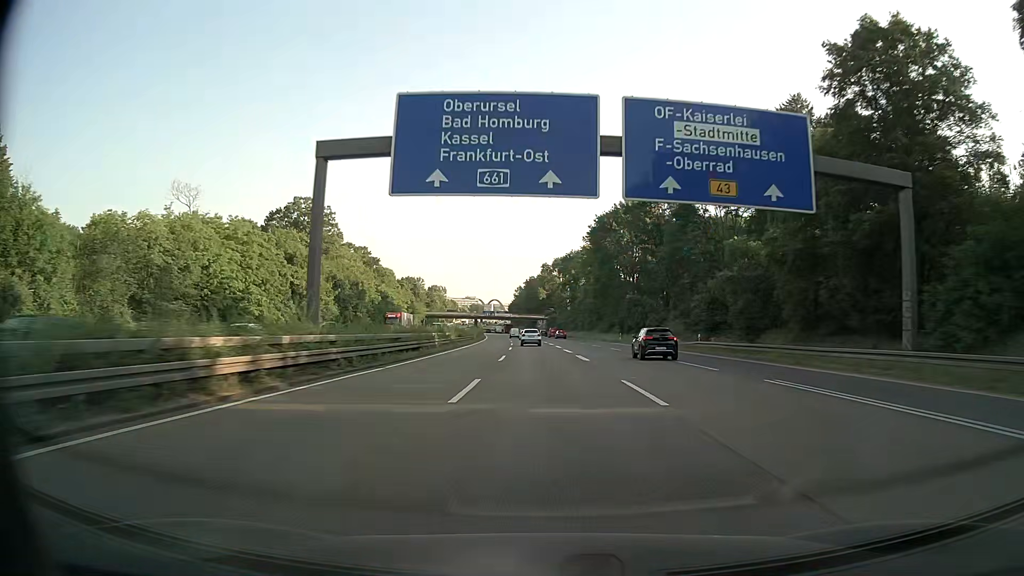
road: motorway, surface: asphalt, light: Day
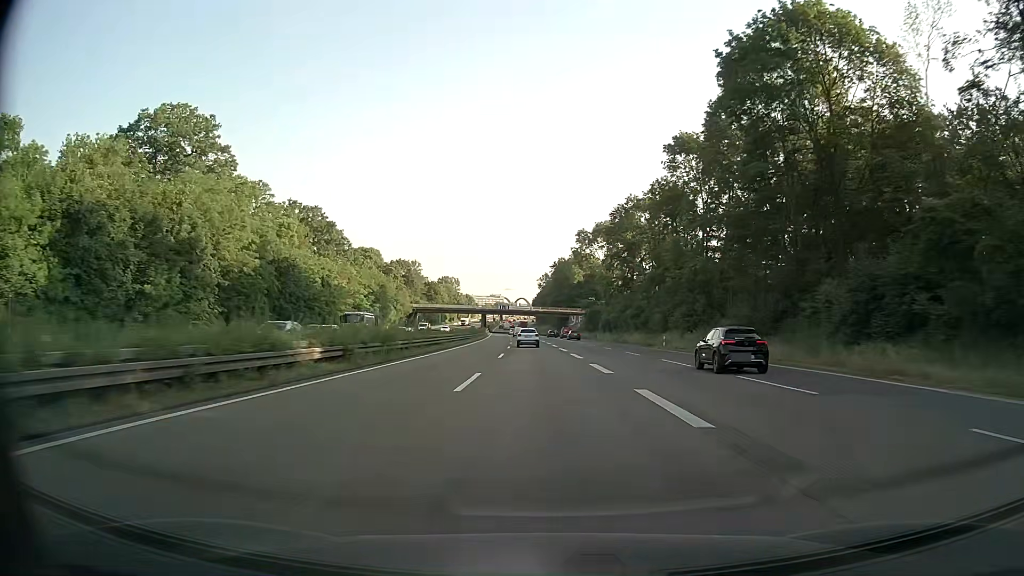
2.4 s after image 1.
(-1.4, +69.2) m; -2°
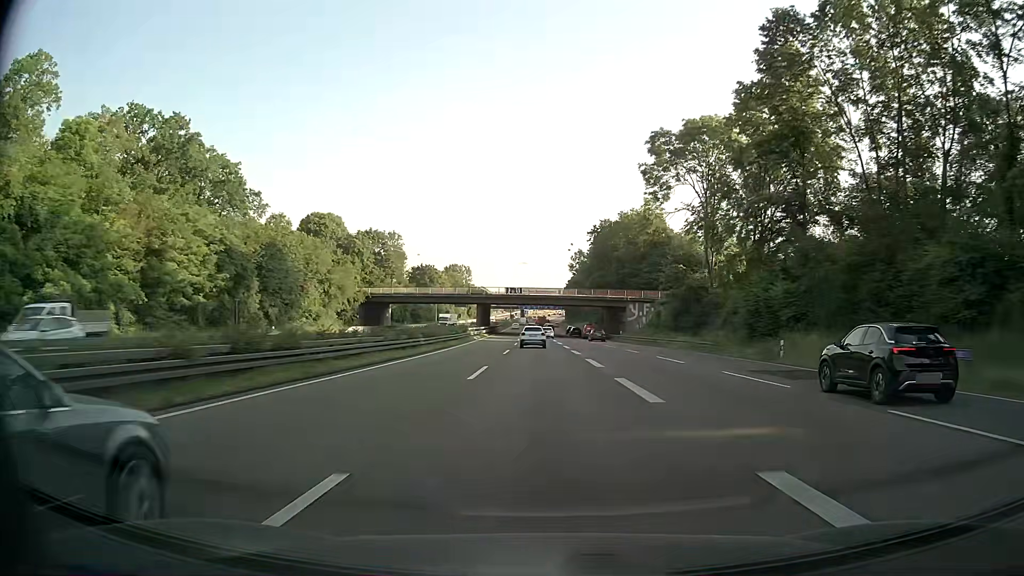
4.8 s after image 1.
(-1.5, +69.0) m; -2°
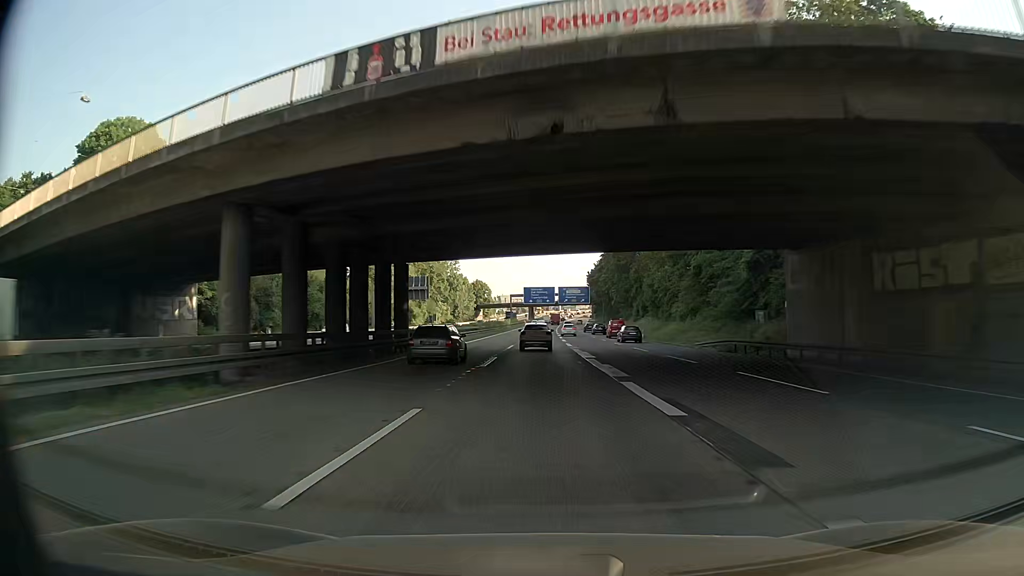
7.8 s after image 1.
(-1.2, +85.7) m; -1°
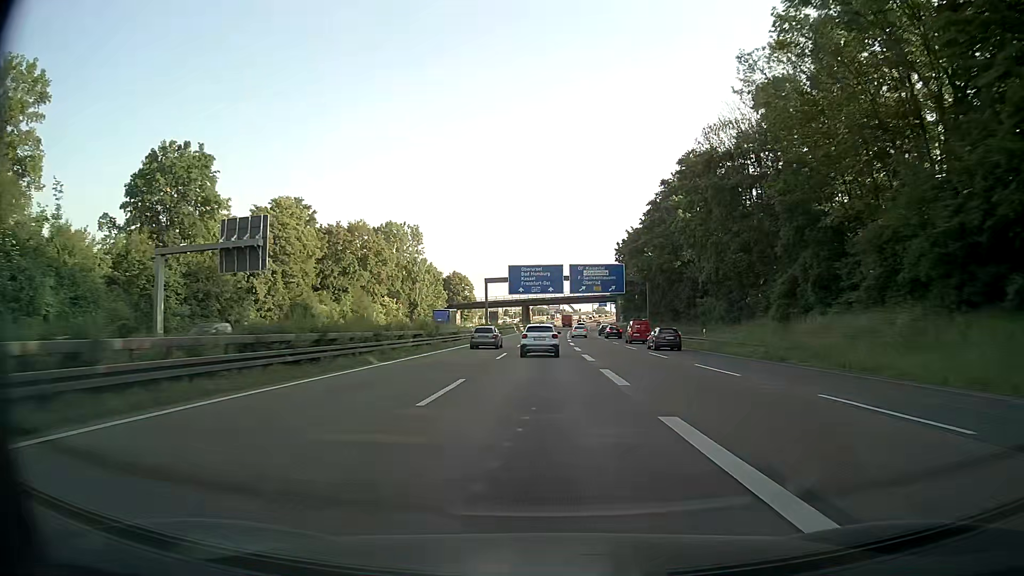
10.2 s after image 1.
(-1.0, +65.9) m; 0°
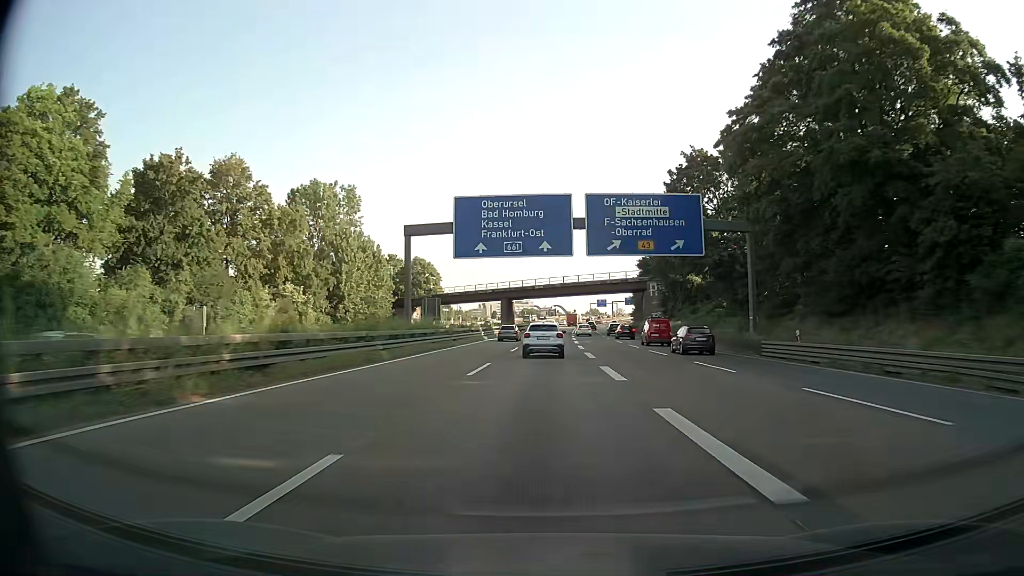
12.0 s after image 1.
(+0.2, +46.9) m; +1°
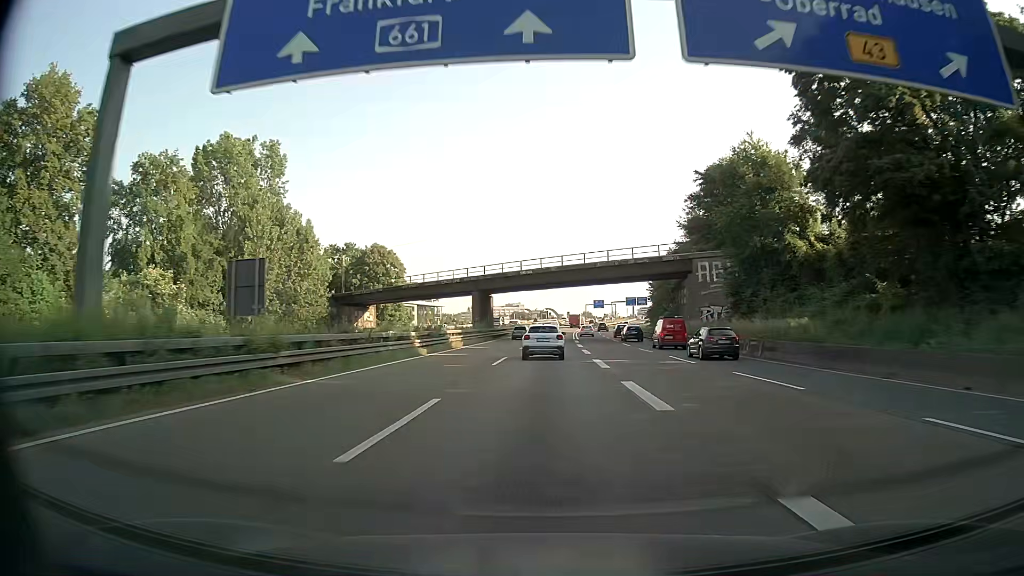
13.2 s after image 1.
(+0.2, +29.9) m; +1°
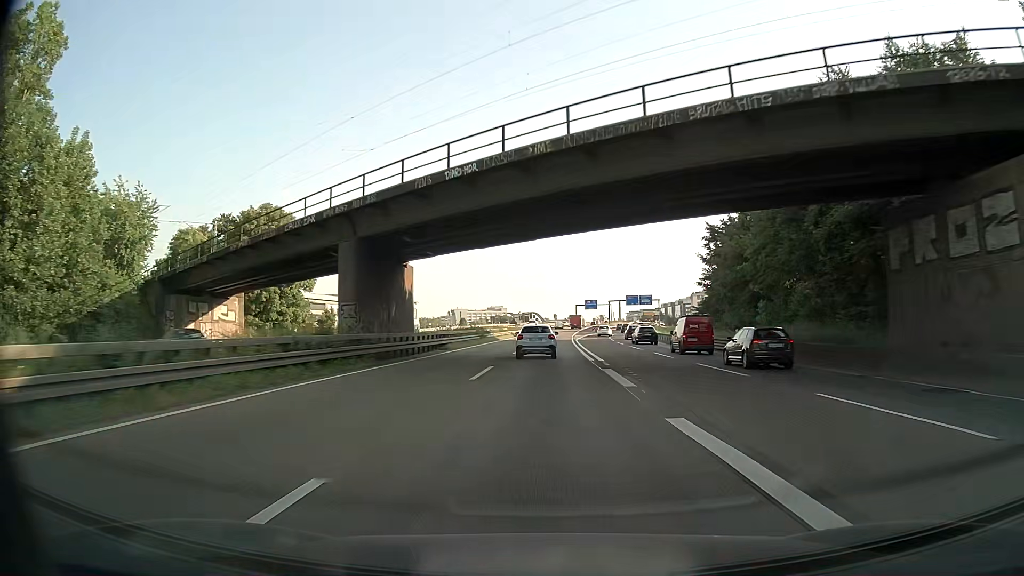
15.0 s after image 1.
(+0.3, +43.1) m; +1°
(0, +10) (0, +20) (0, +30) (+1, +40) (+1, +50) (+1, +60) (+1, +70) (+2, +80) (+2, +90) (+3, +100) m
